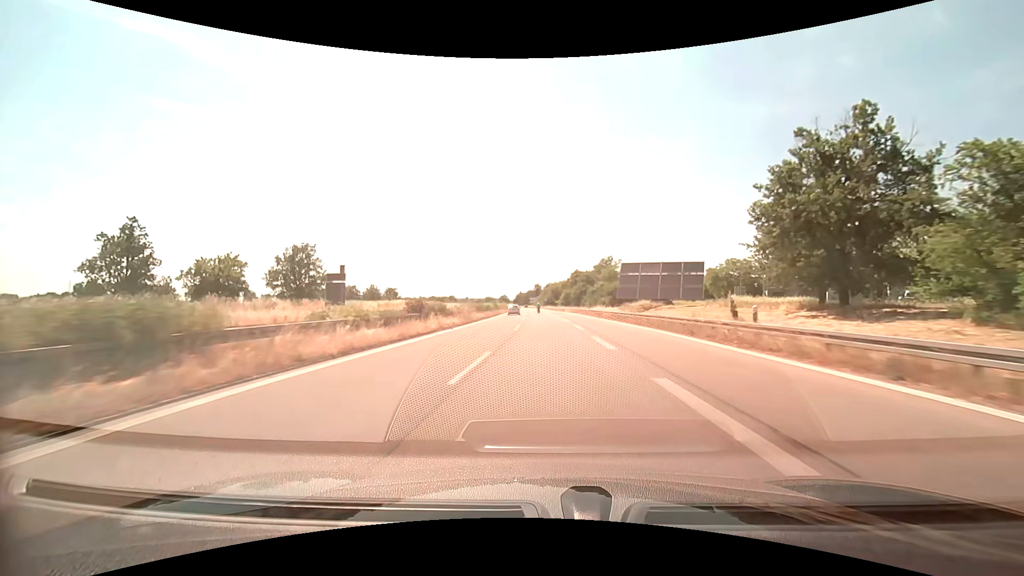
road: trunk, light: Day
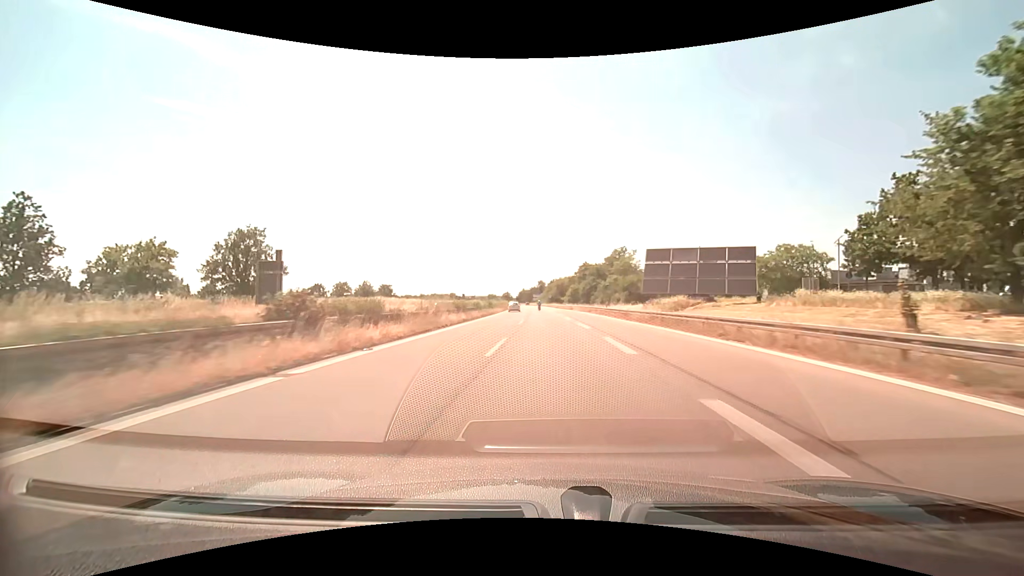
(0.0, +14.2) m; 0°
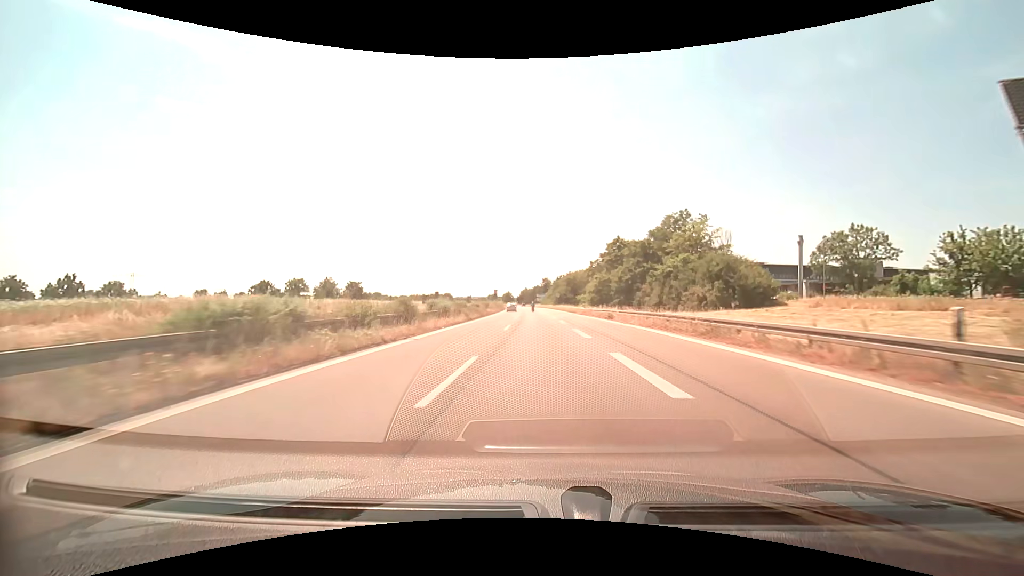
(-0.2, +41.5) m; -1°
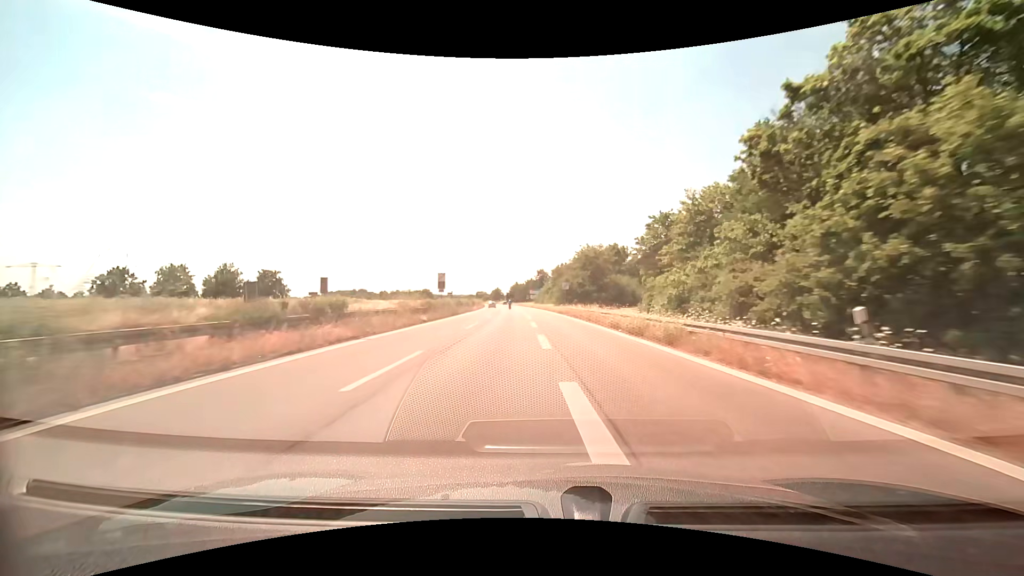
(-0.1, +52.5) m; +1°
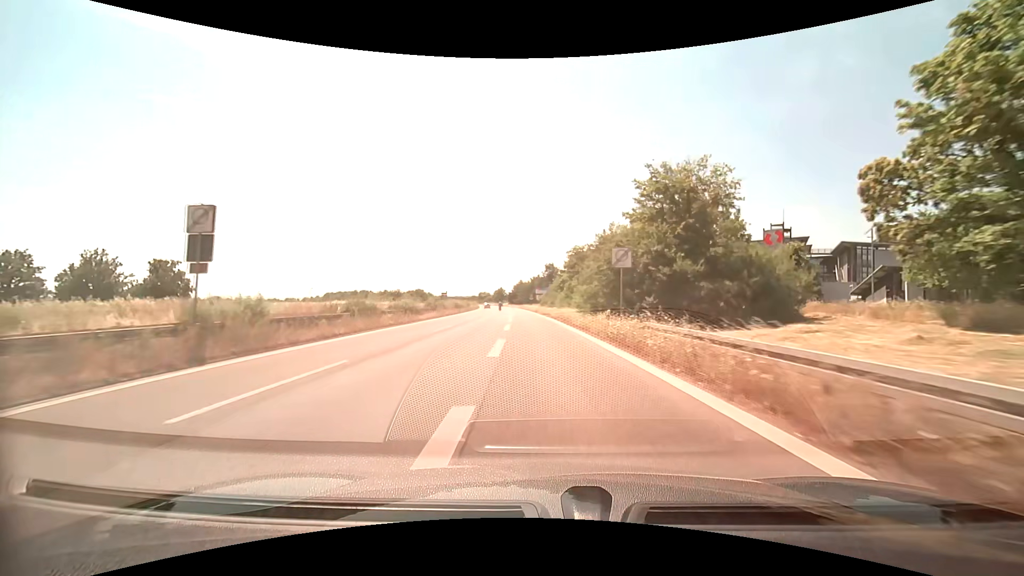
(-0.3, +37.6) m; -1°
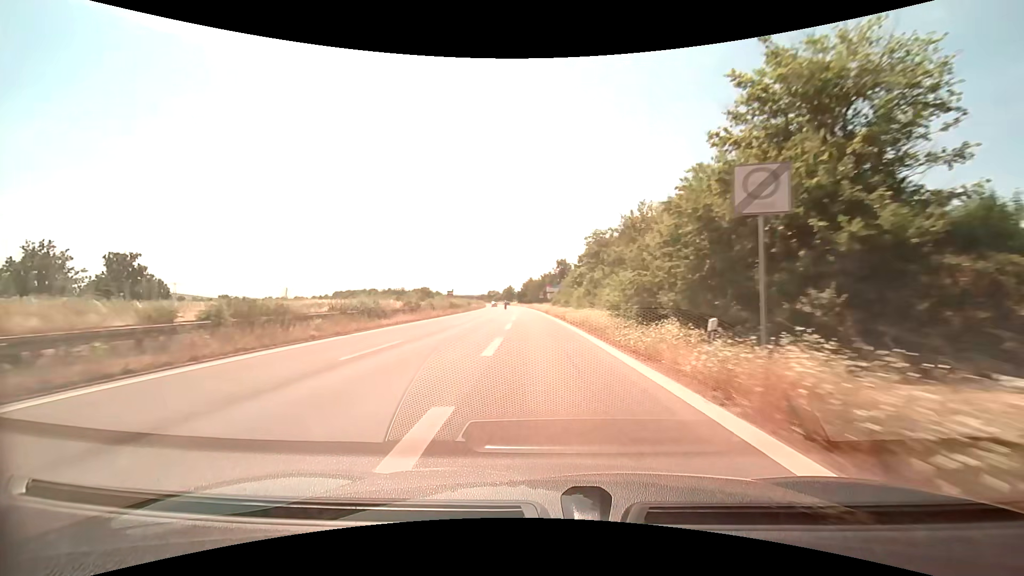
(-0.2, +12.0) m; -1°
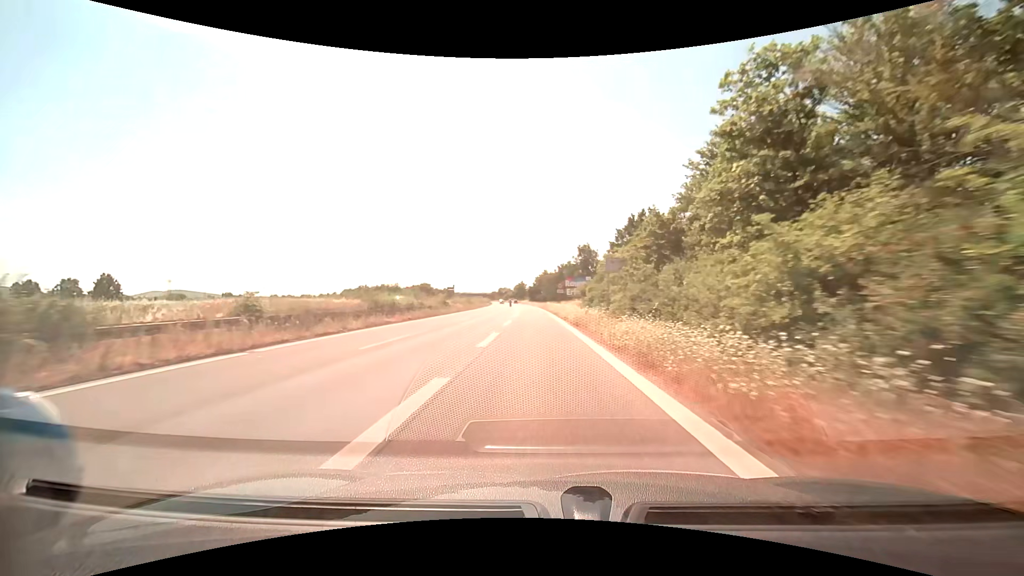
(-0.6, +33.4) m; -2°
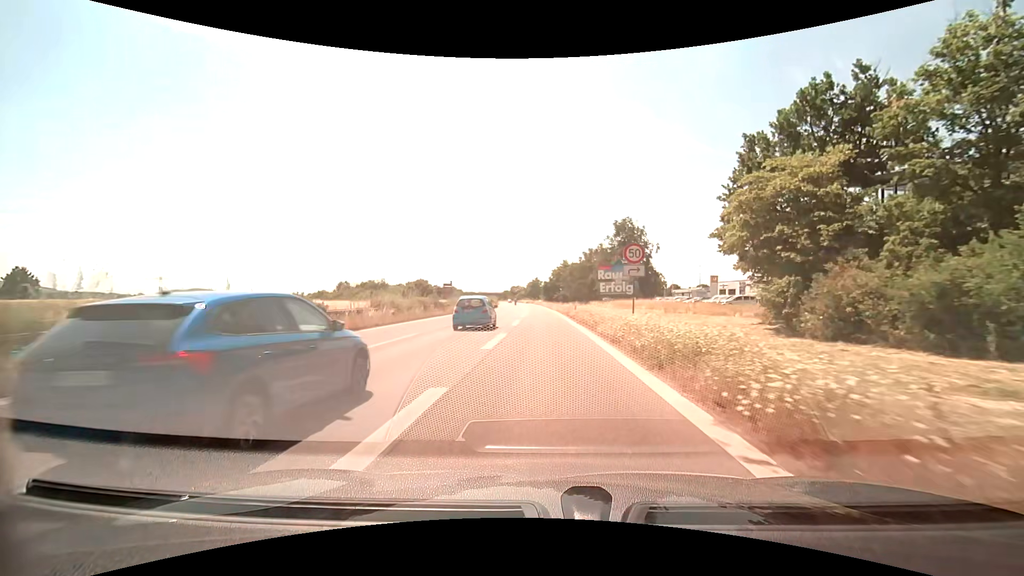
(-0.6, +36.5) m; -2°
(0, +10) (0, +20) (0, +30) (0, +40) (0, +50) (-1, +60) (-1, +70) (-1, +80) (-2, +90) (-2, +100) m
